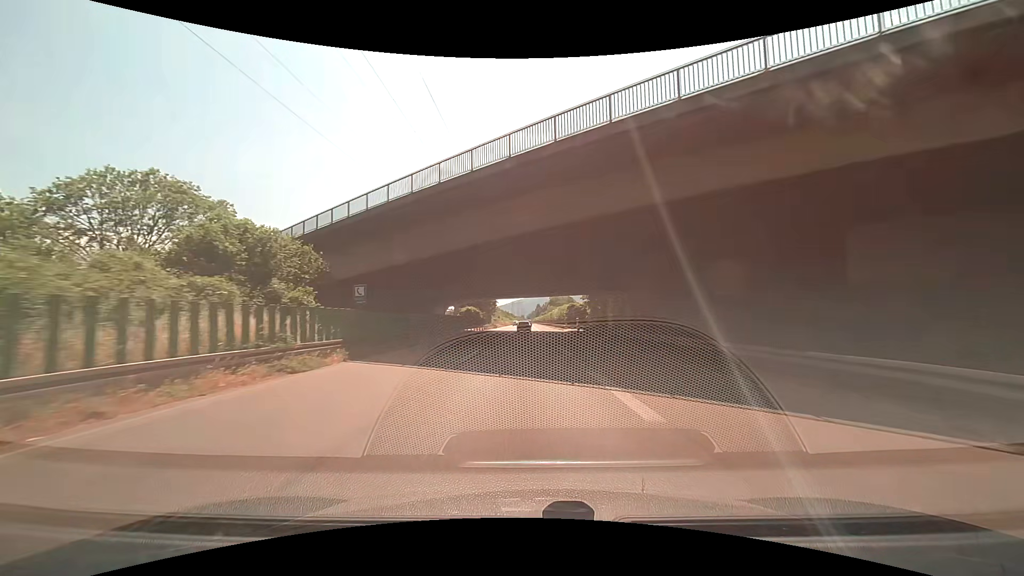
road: trunk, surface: asphalt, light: Day
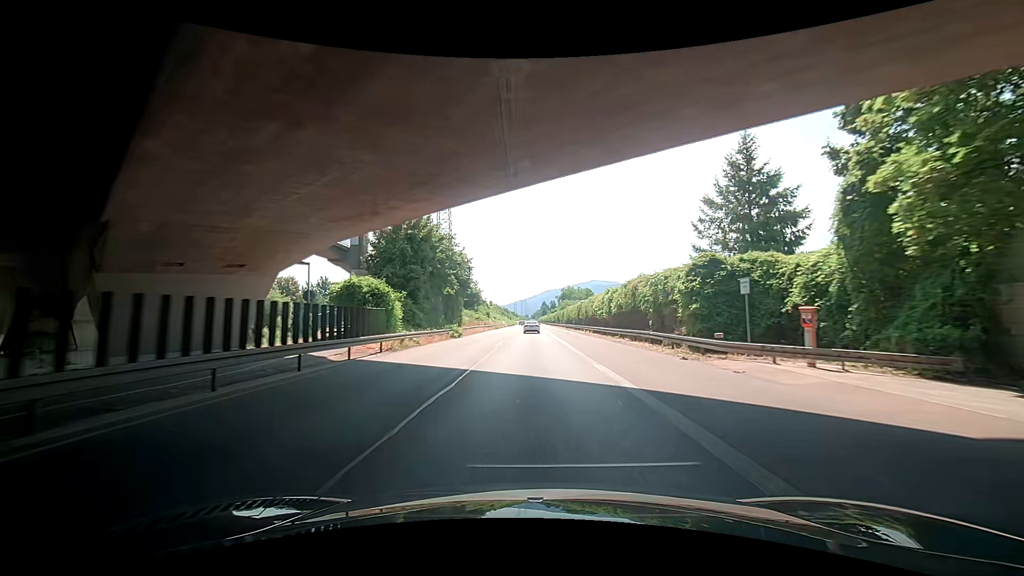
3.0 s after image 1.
(-1.4, +61.3) m; -3°
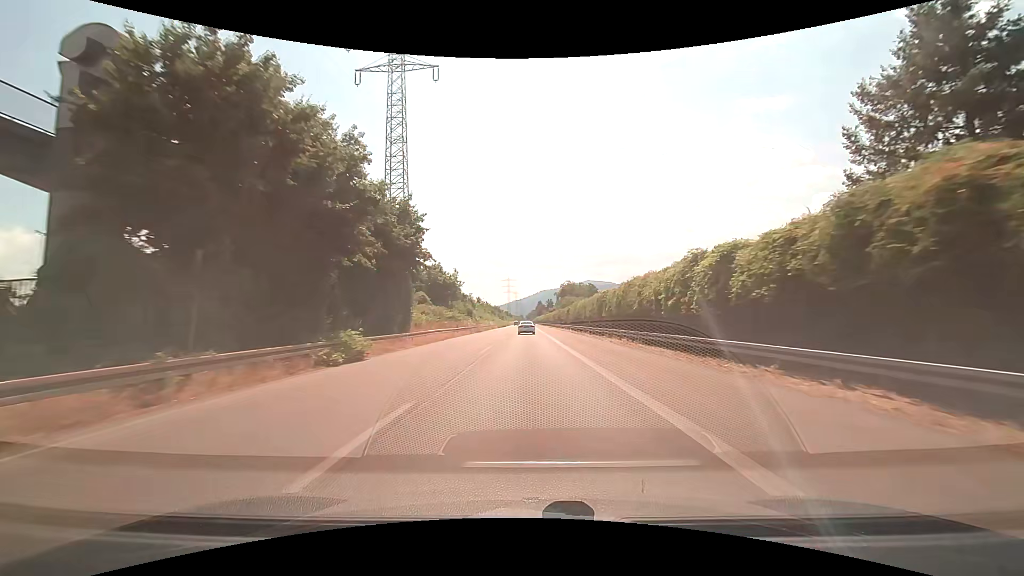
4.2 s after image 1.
(+0.2, +24.8) m; +2°
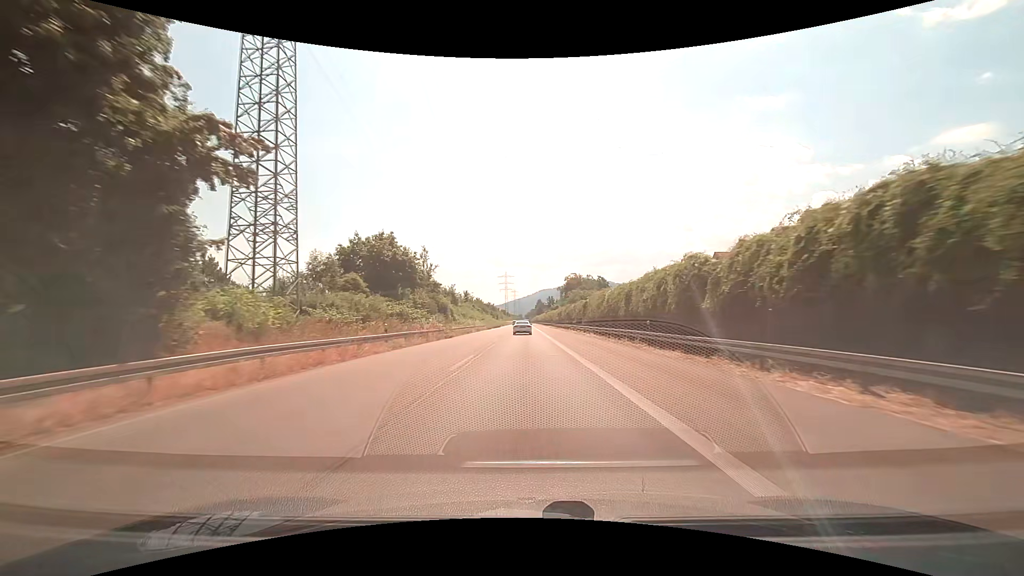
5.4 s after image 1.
(+0.2, +25.0) m; +1°
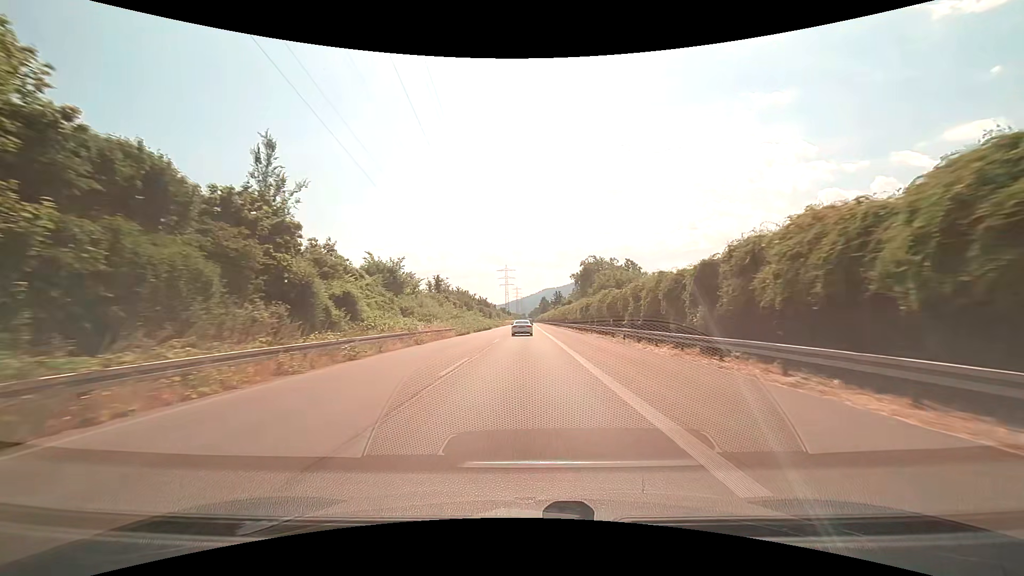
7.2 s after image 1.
(0.0, +37.5) m; 0°
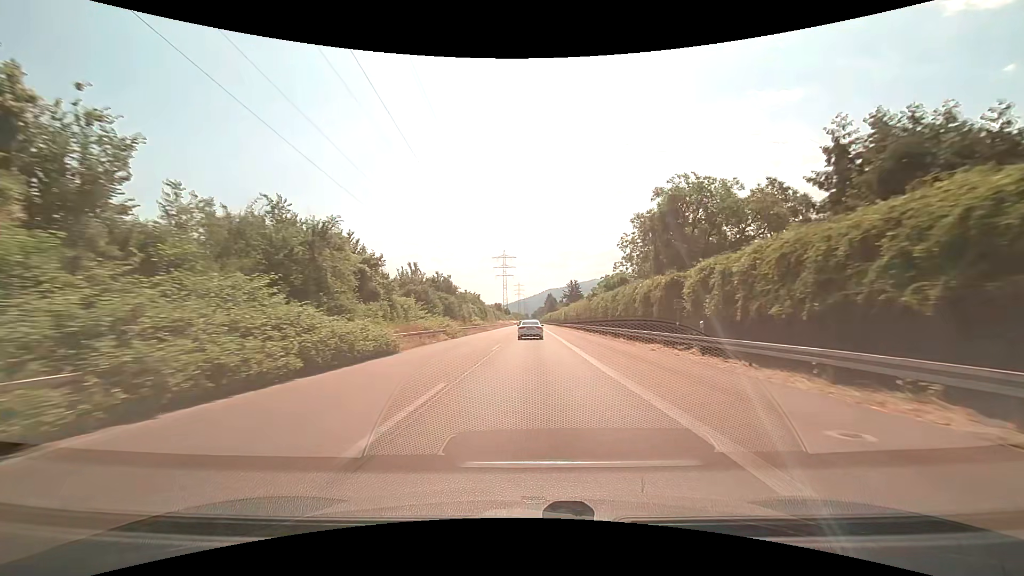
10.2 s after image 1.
(-0.3, +61.6) m; -1°
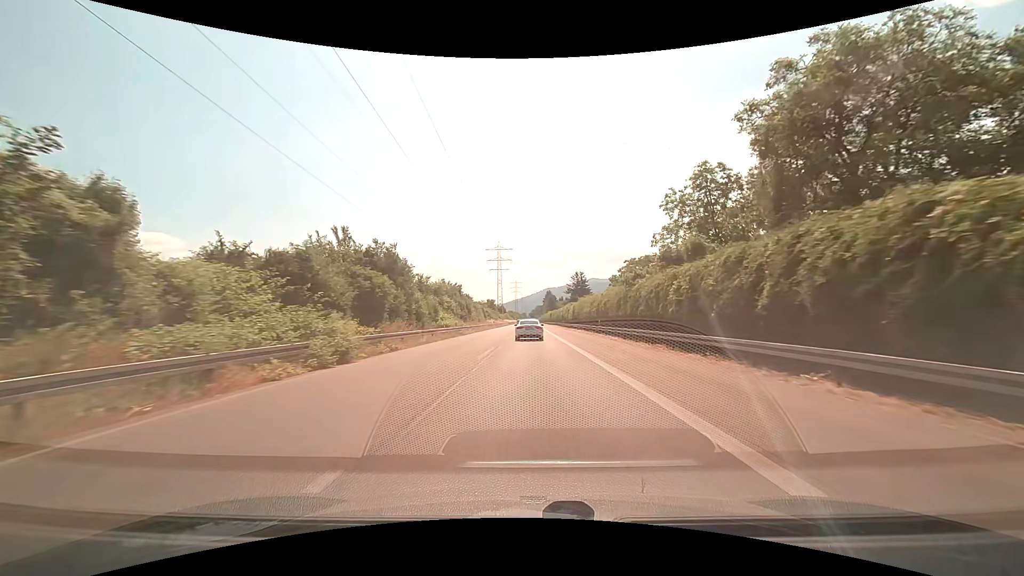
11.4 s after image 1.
(+0.1, +24.2) m; +1°
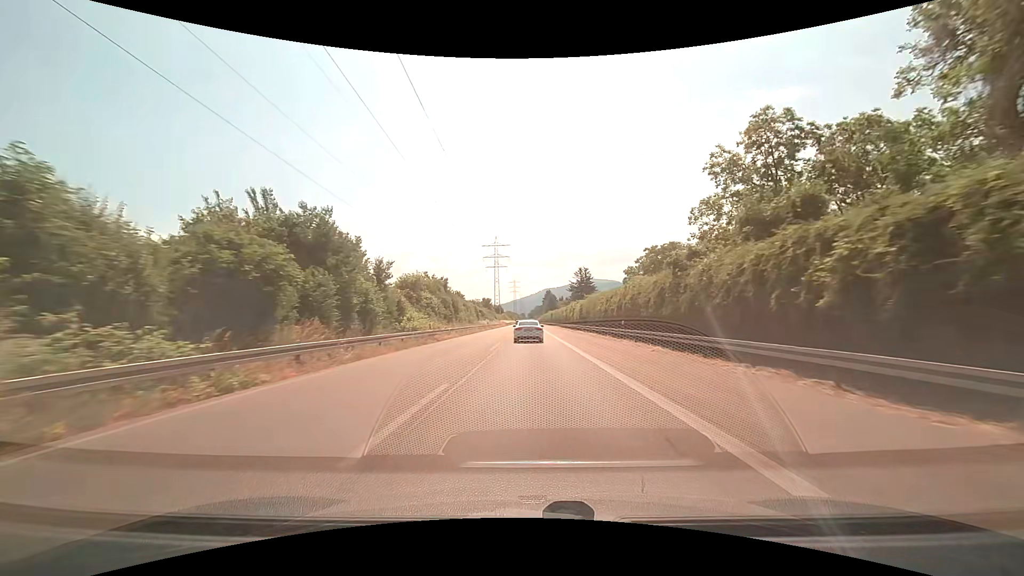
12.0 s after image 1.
(0.0, +12.0) m; 0°
(0, +10) (0, +20) (0, +30) (0, +40) (0, +50) (0, +60) (0, +70) (0, +80) (0, +90) (0, +100) m
